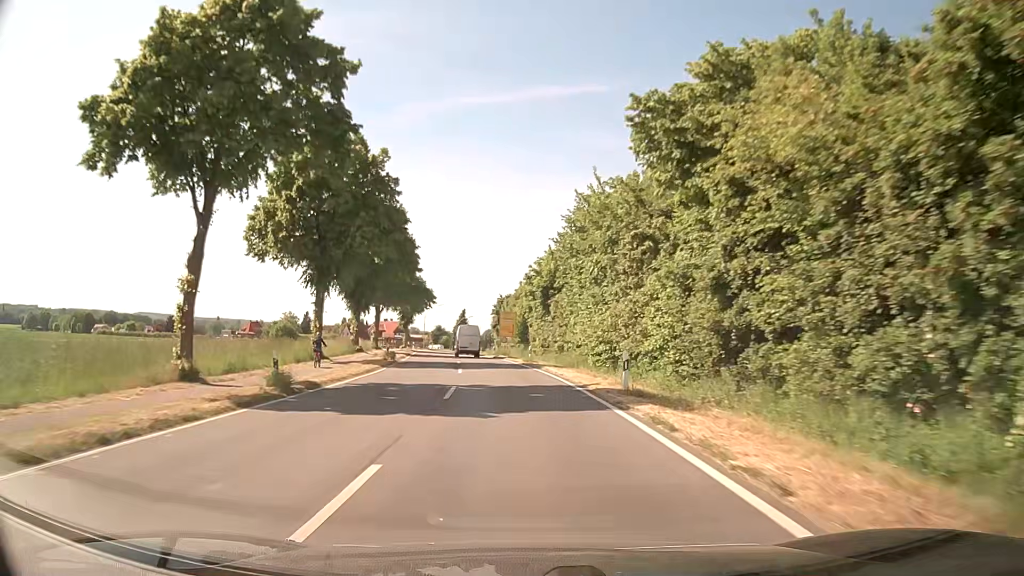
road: secondary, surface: asphalt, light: Day
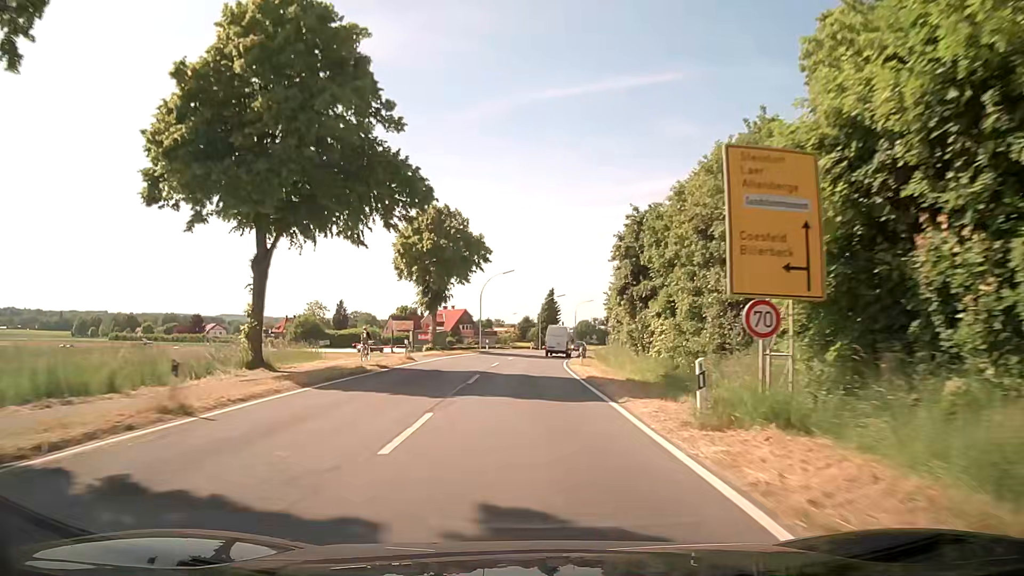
(-4.1, +55.8) m; -8°
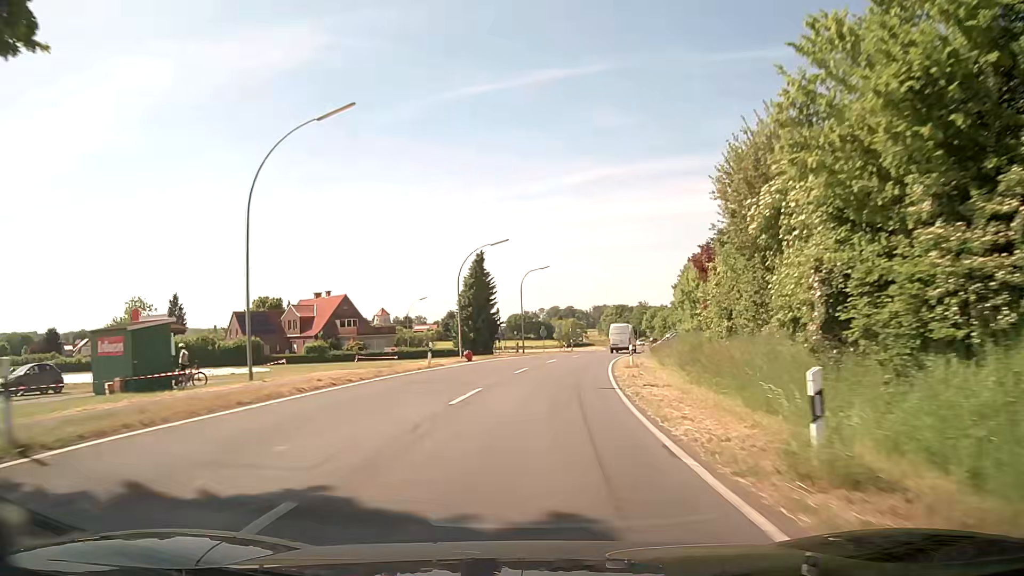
(+1.7, +54.4) m; +6°
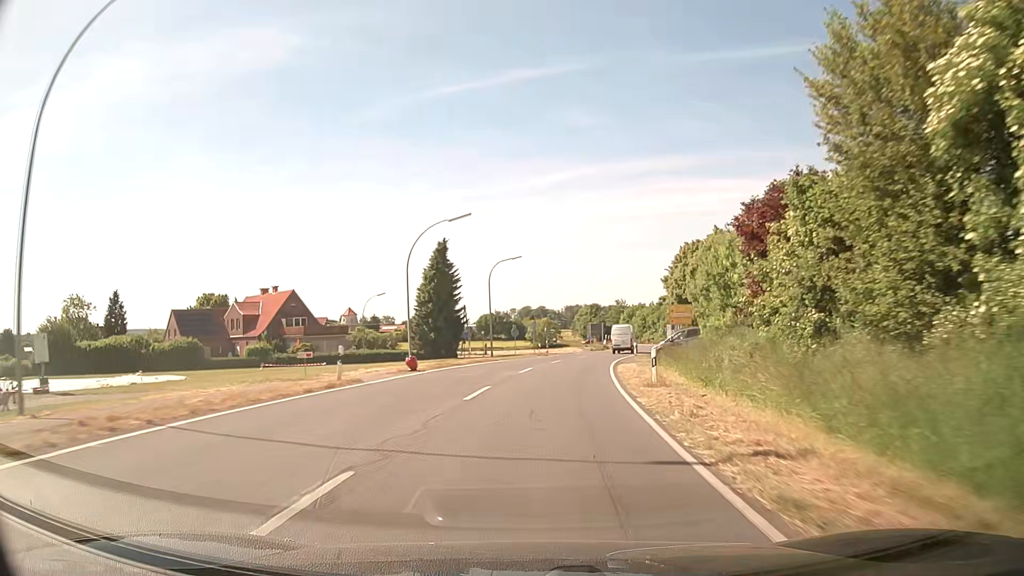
(+0.2, +10.7) m; +3°
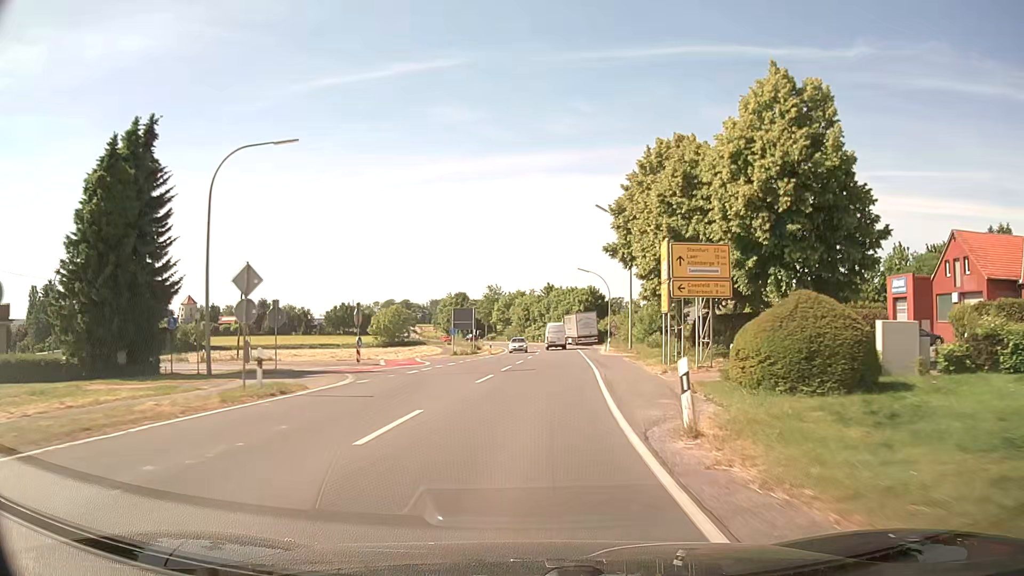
(+3.9, +41.8) m; +11°
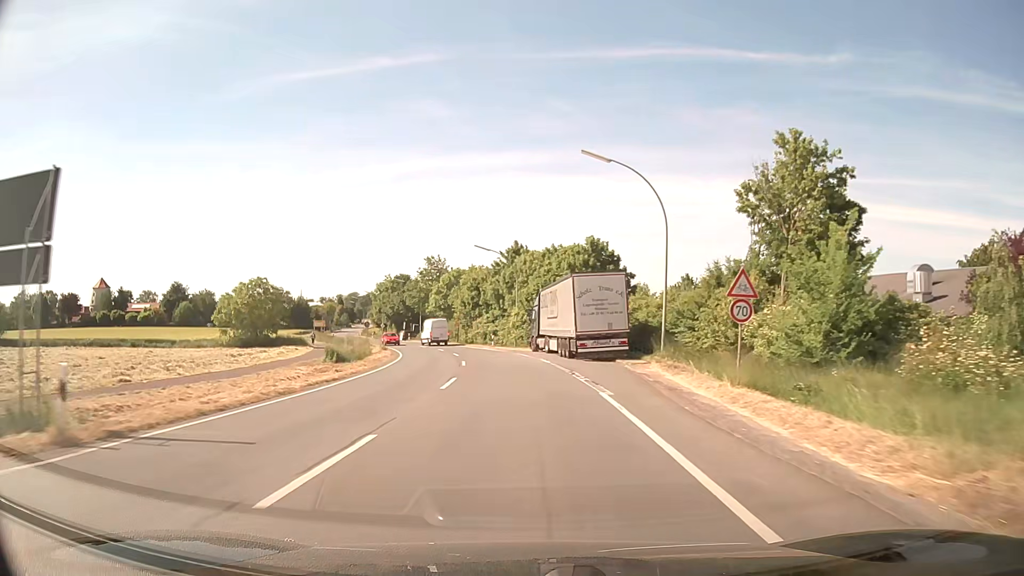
(+2.8, +51.0) m; +3°
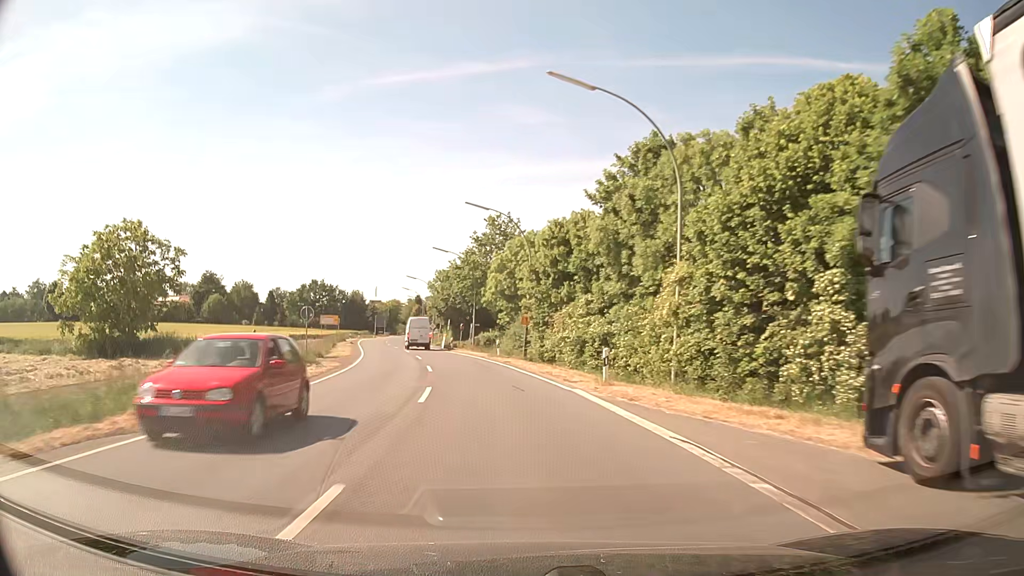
(-2.3, +39.9) m; -8°
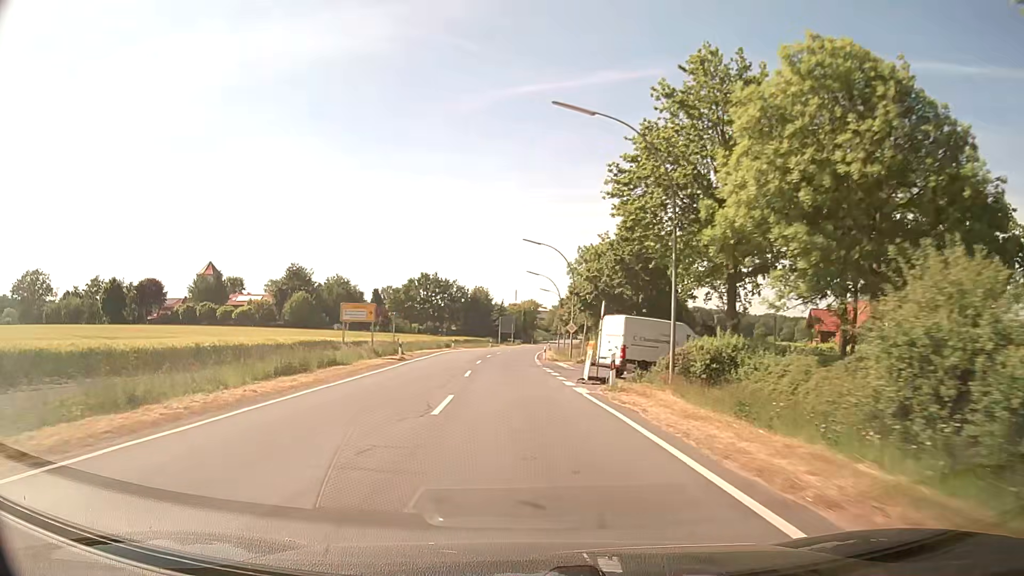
(-4.5, +38.9) m; -13°
